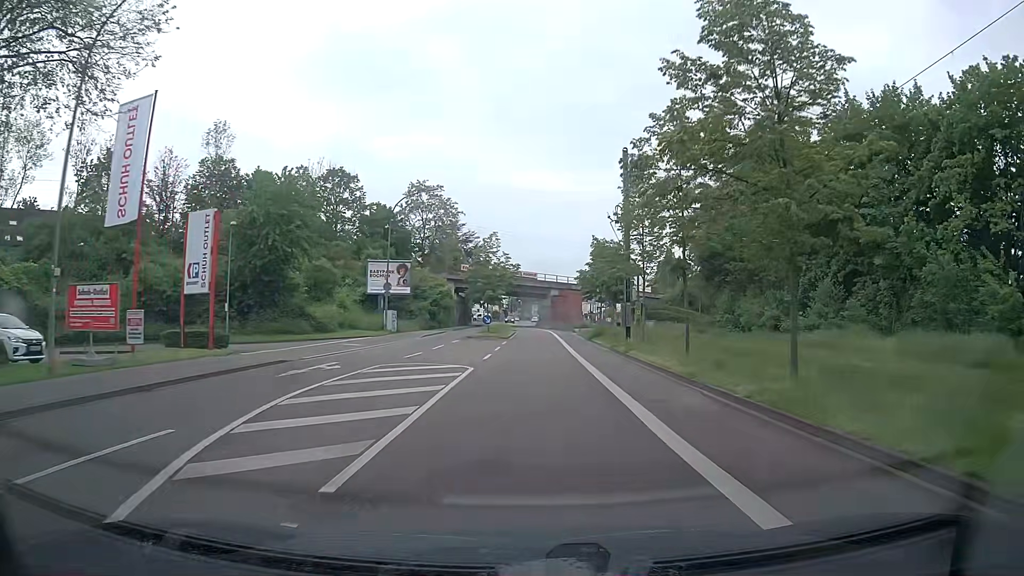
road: tertiary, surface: asphalt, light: Day
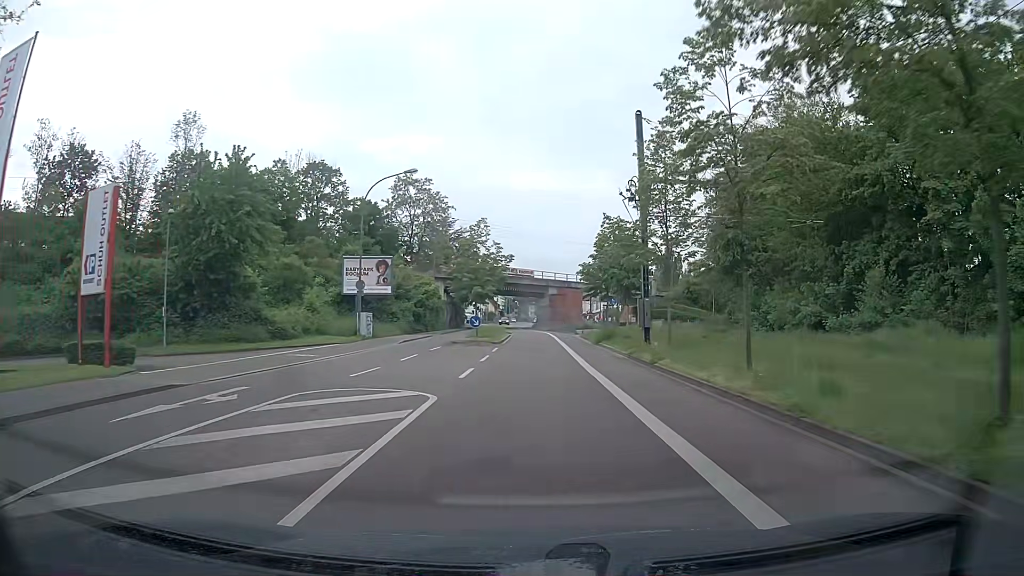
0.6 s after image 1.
(0.0, +6.5) m; +1°
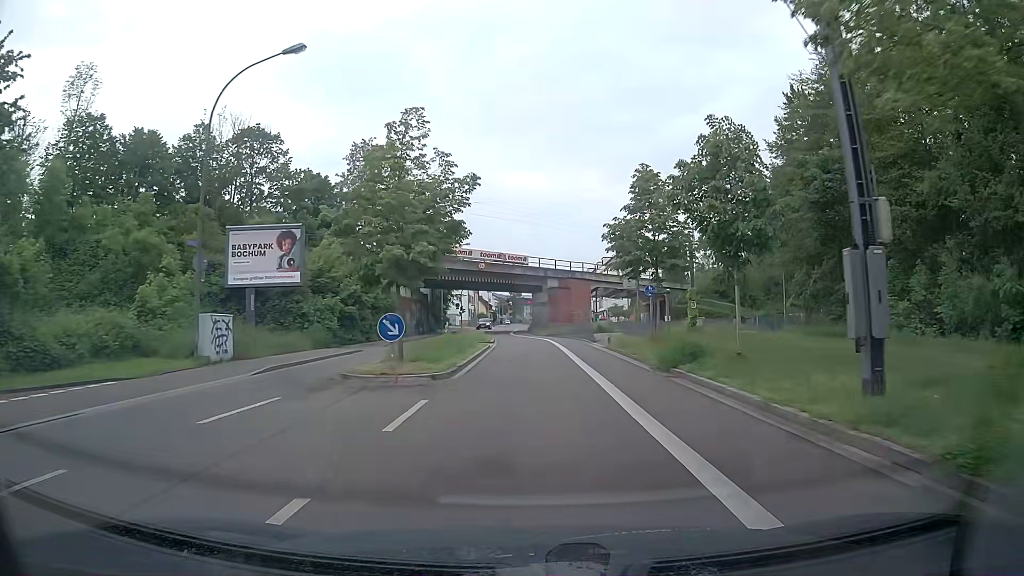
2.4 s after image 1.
(-0.1, +19.5) m; 0°
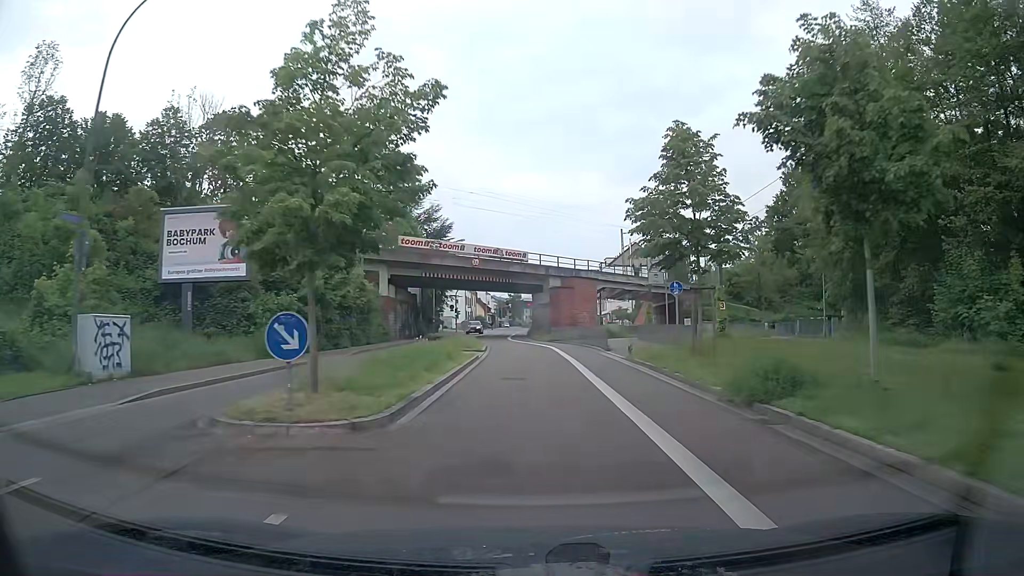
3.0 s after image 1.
(0.0, +6.4) m; 0°
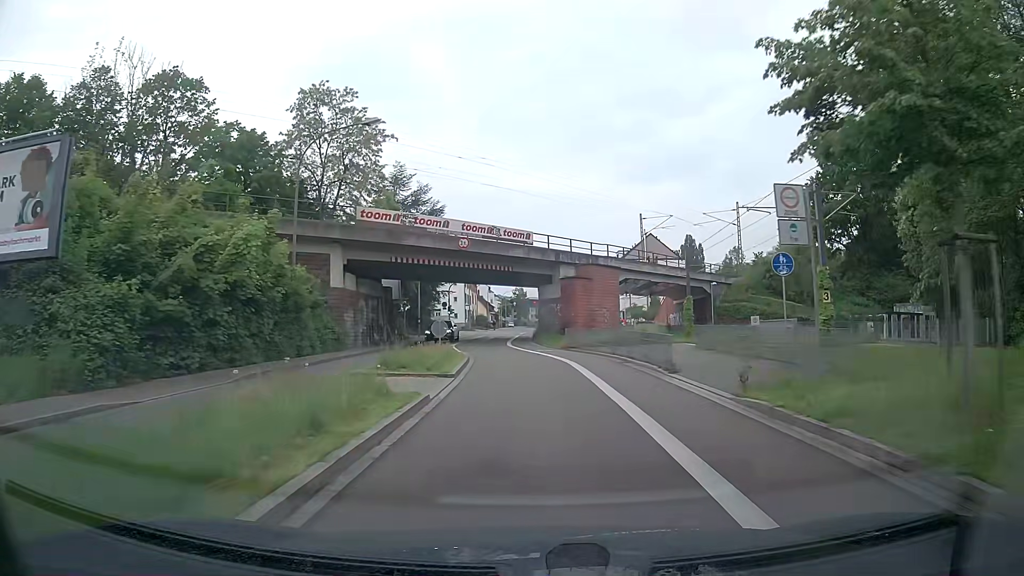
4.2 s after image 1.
(-0.1, +12.3) m; -1°
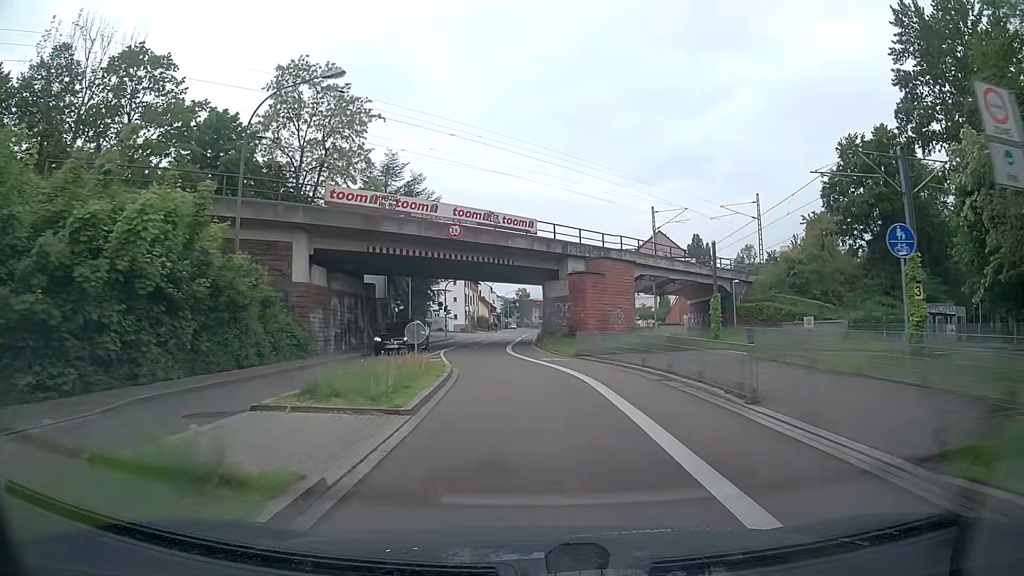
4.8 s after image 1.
(0.0, +5.9) m; 0°
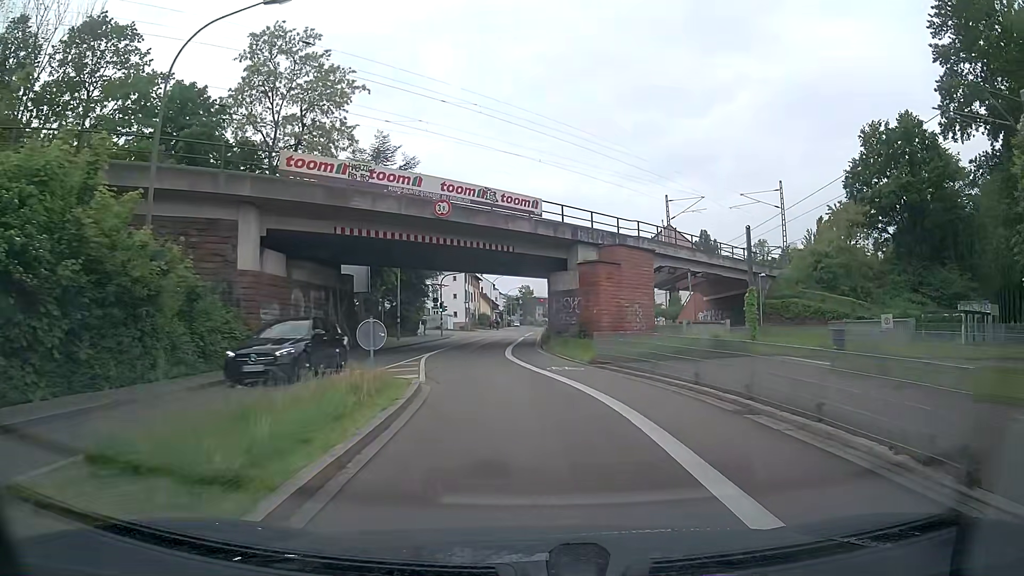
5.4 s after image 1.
(0.0, +5.8) m; +1°
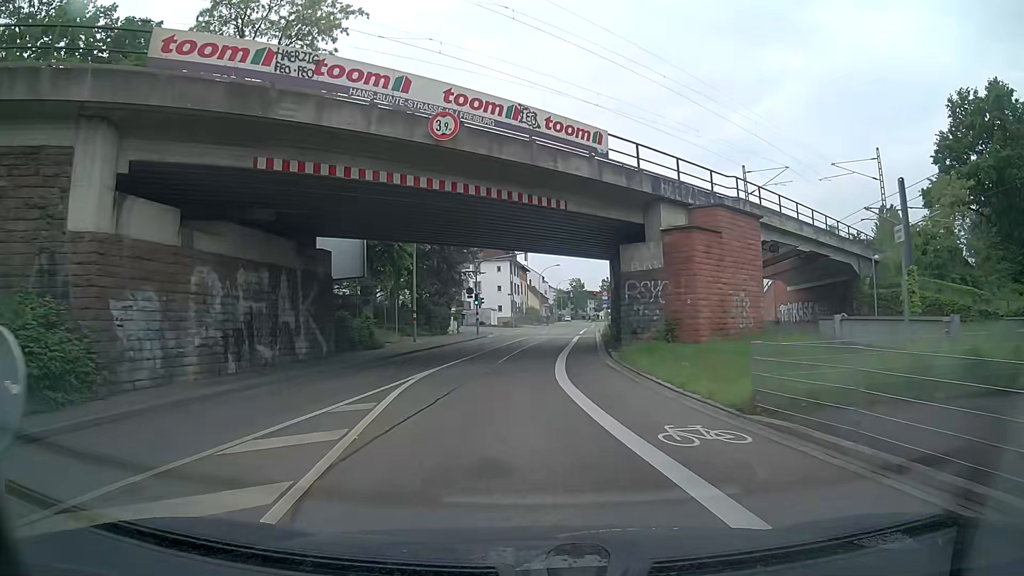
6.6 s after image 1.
(-0.5, +11.2) m; -5°
(0, +10) (0, +20) (0, +30) (+1, +40) (+2, +50) (+3, +60) (+4, +70) (+6, +80) (+7, +90) (+8, +100) m
